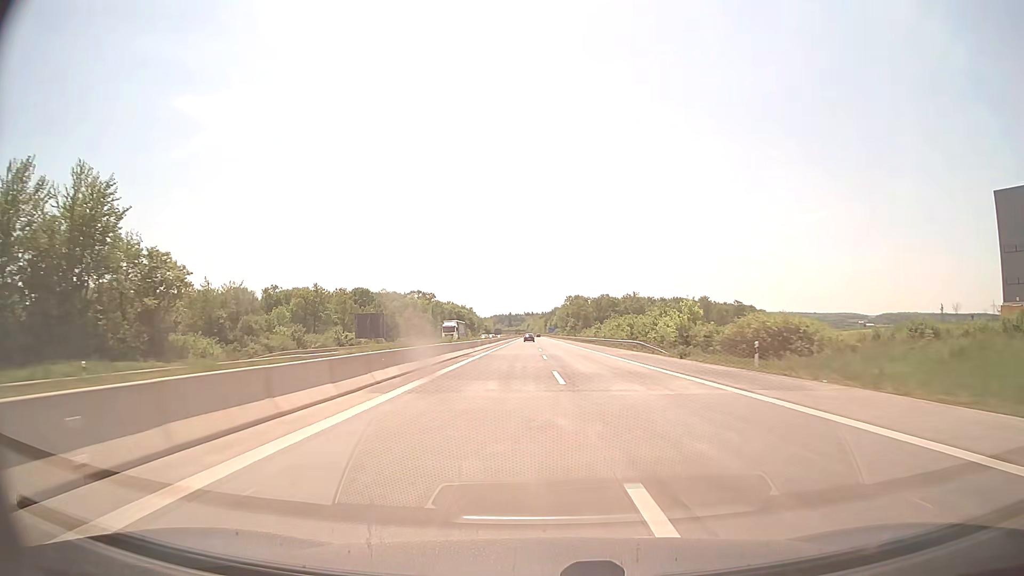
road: motorway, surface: concrete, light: Day
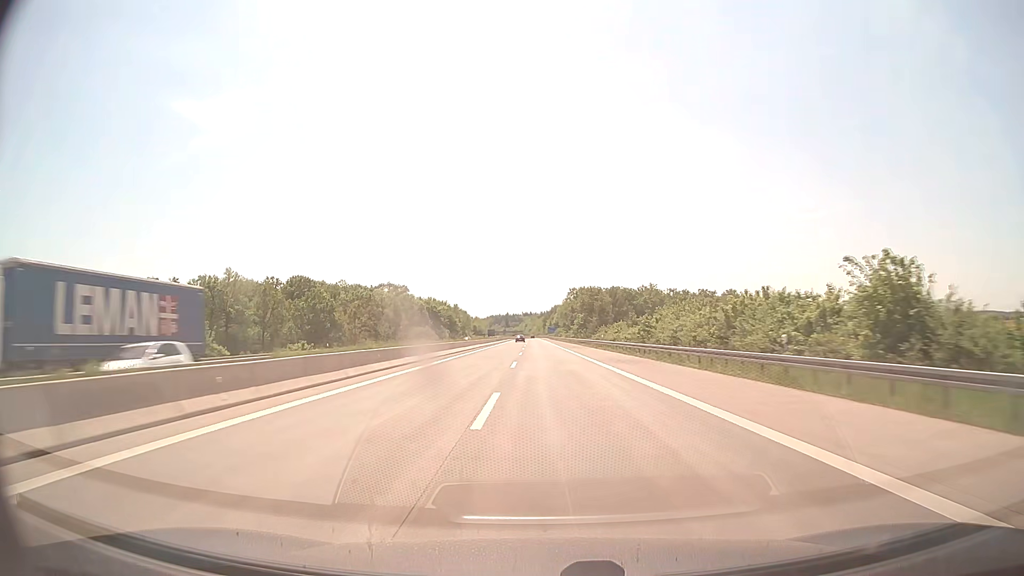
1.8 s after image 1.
(+0.4, +62.3) m; 0°
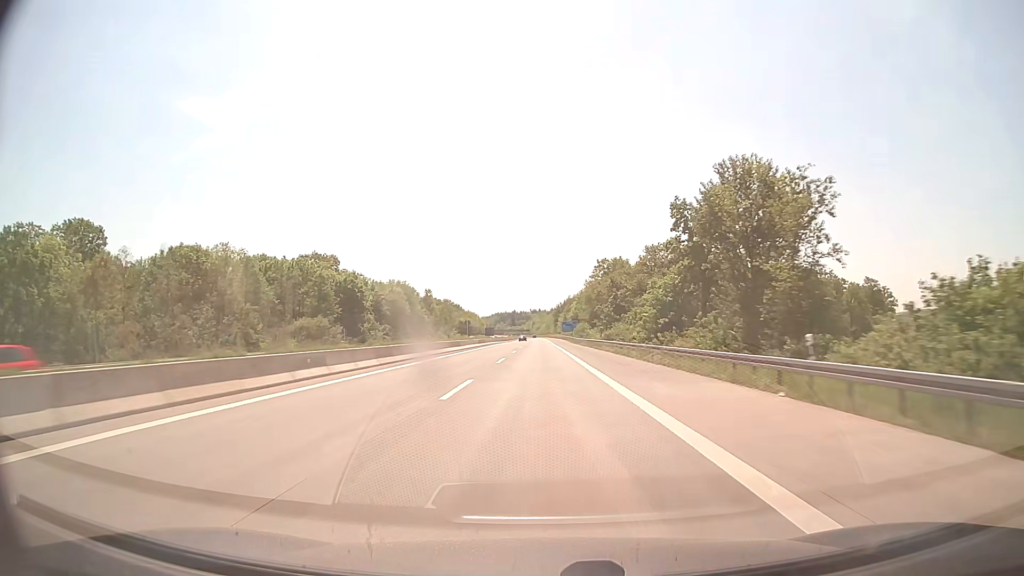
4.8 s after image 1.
(-1.0, +104.0) m; -1°
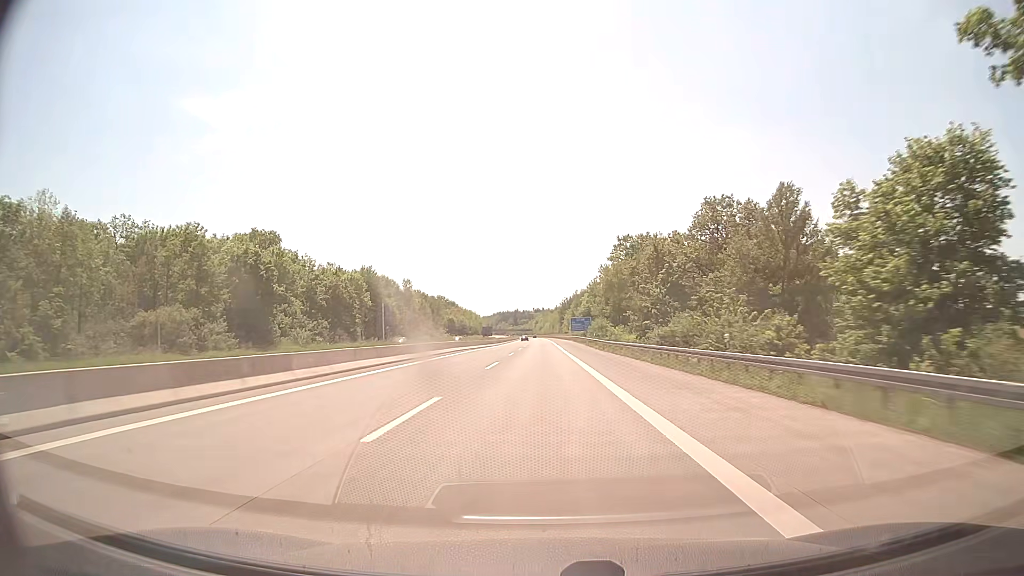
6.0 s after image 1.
(-0.1, +41.6) m; 0°
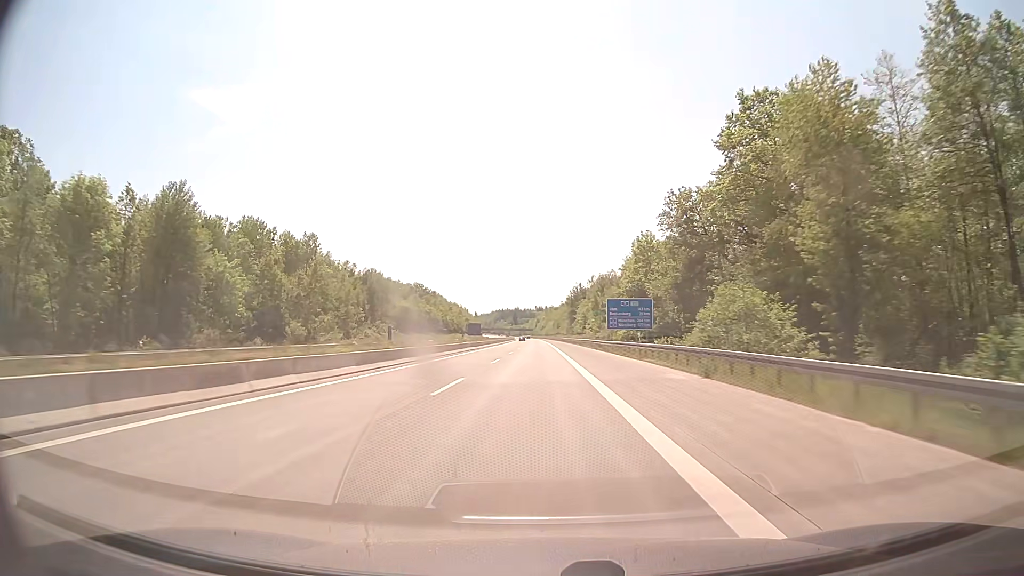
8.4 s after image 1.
(0.0, +83.2) m; 0°
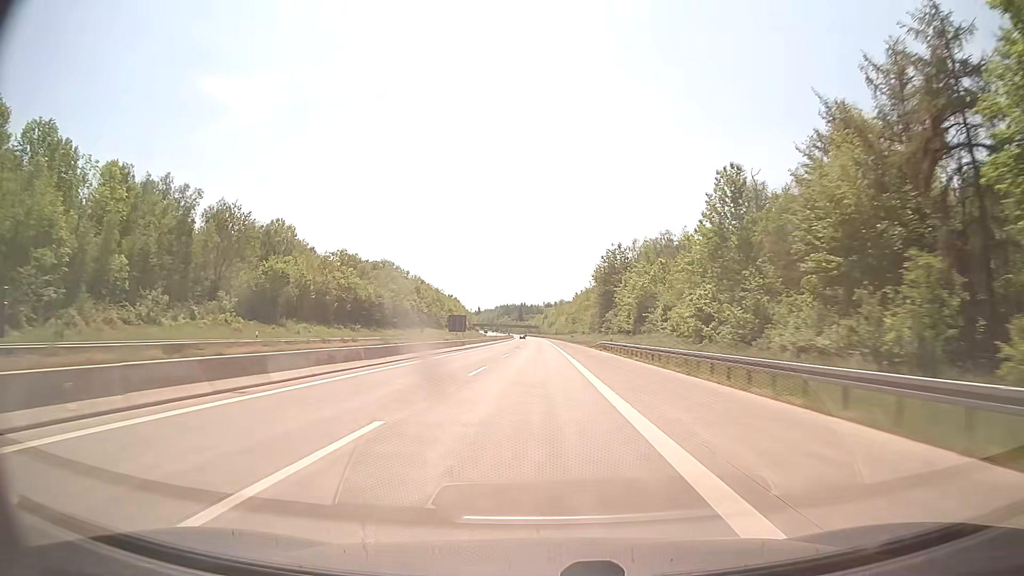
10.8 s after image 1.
(-0.3, +83.2) m; -1°
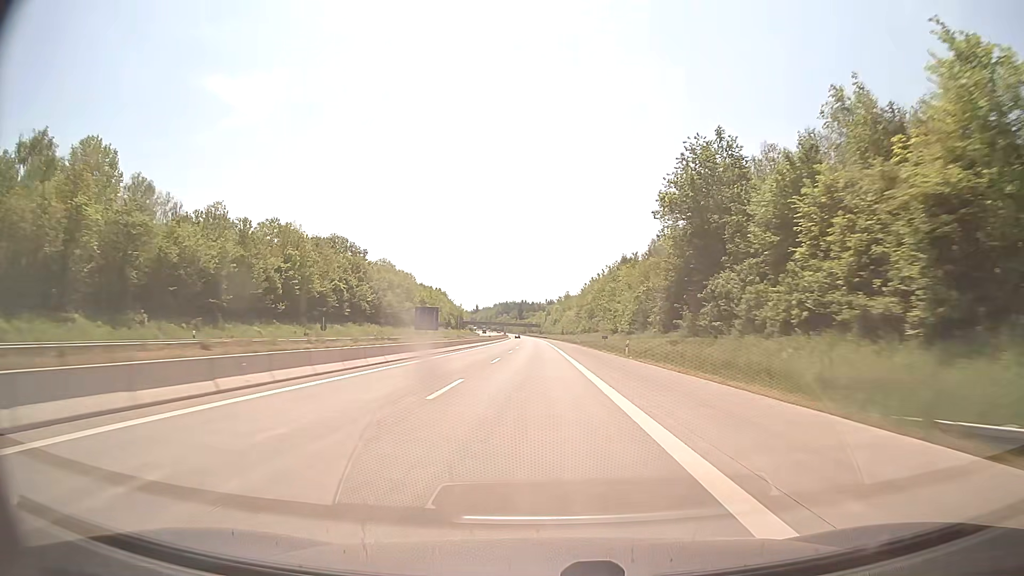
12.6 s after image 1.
(0.0, +62.5) m; 0°
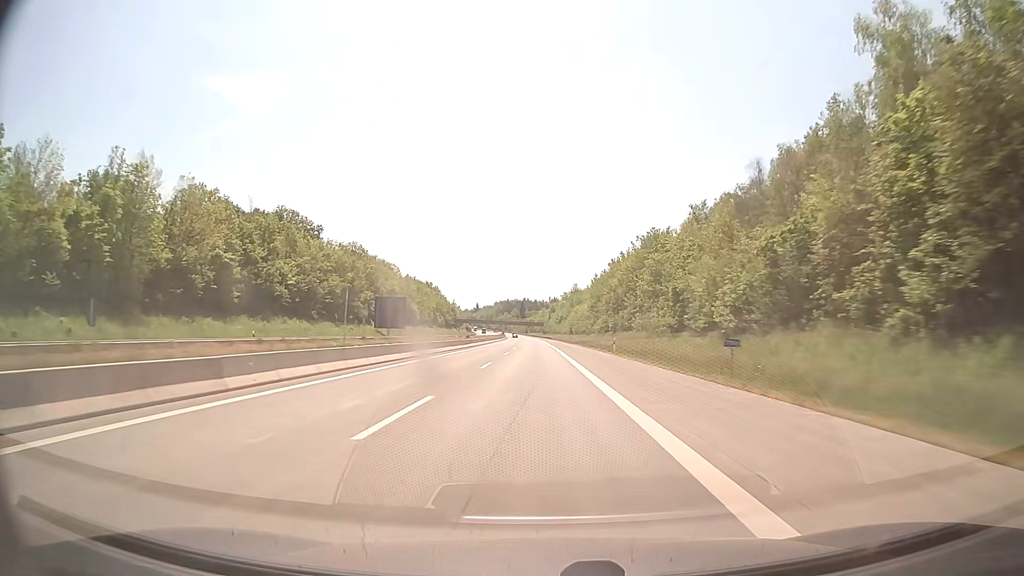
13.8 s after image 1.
(-0.1, +41.6) m; 0°
(0, +10) (0, +20) (0, +30) (0, +40) (0, +50) (0, +60) (-1, +70) (-1, +80) (-1, +90) (-1, +100) m
